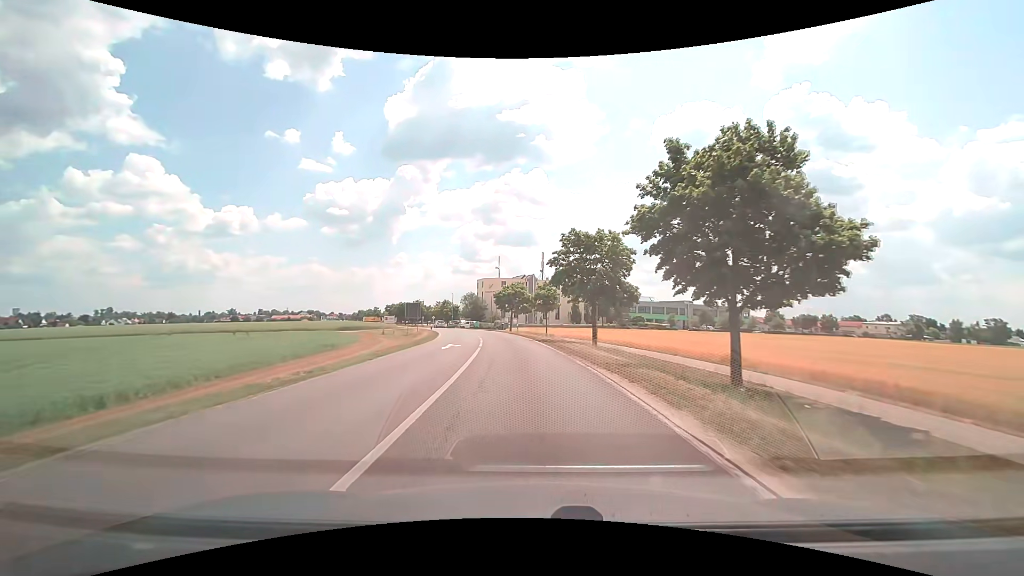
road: secondary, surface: asphalt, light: Day
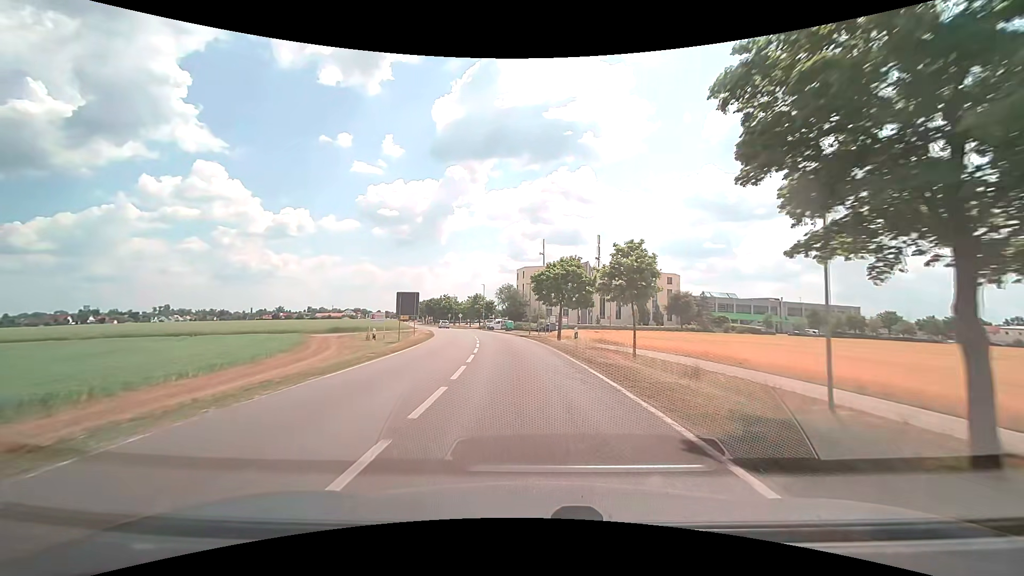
(-1.5, +27.9) m; -6°
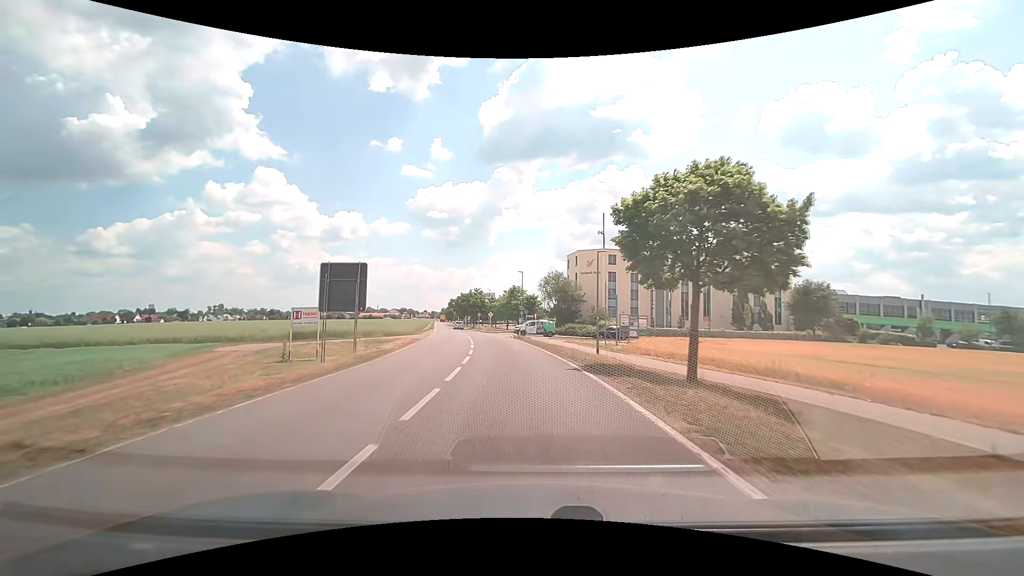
(-1.3, +26.7) m; -5°
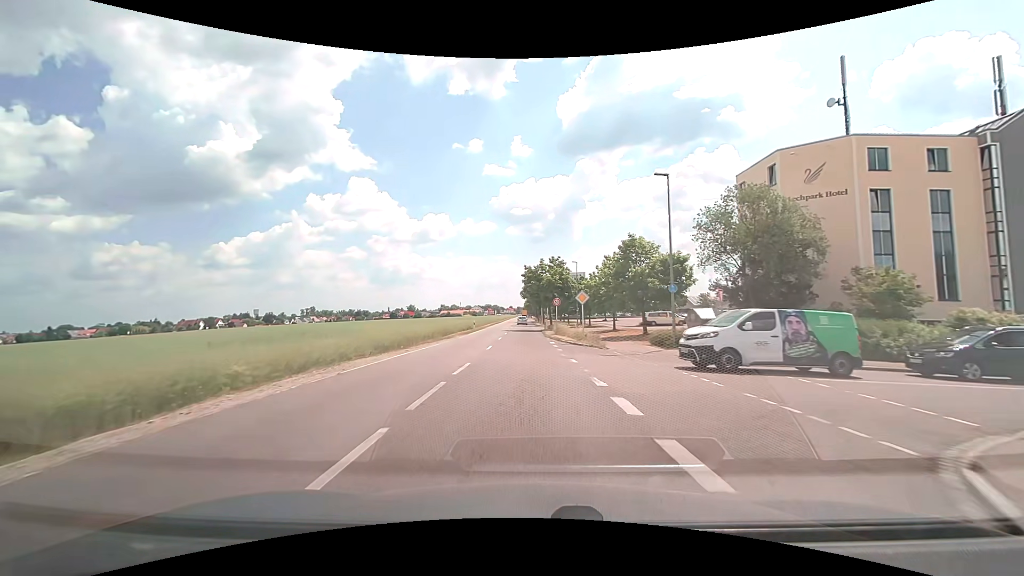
(-4.1, +43.9) m; -10°
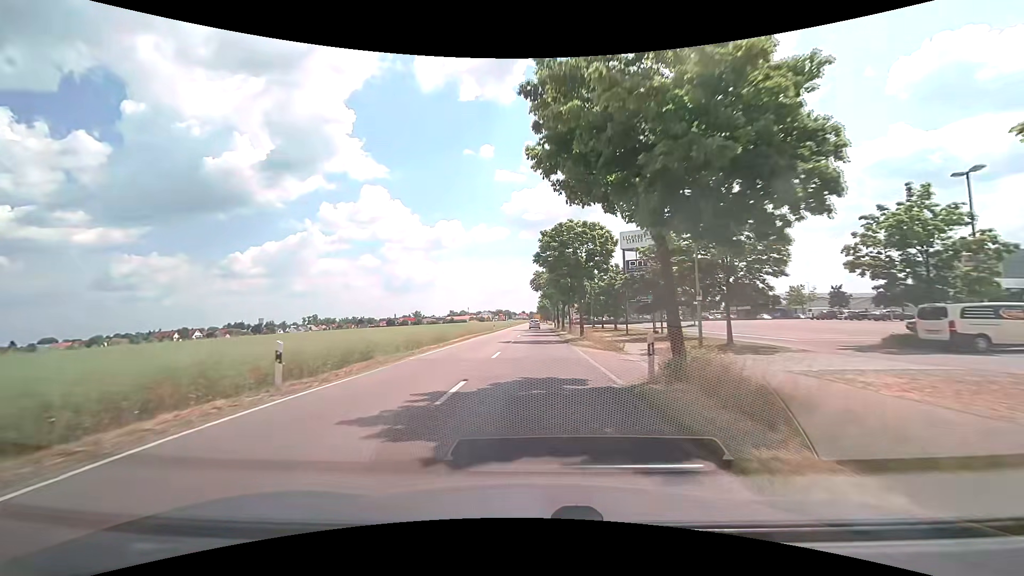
(-1.2, +44.1) m; -2°
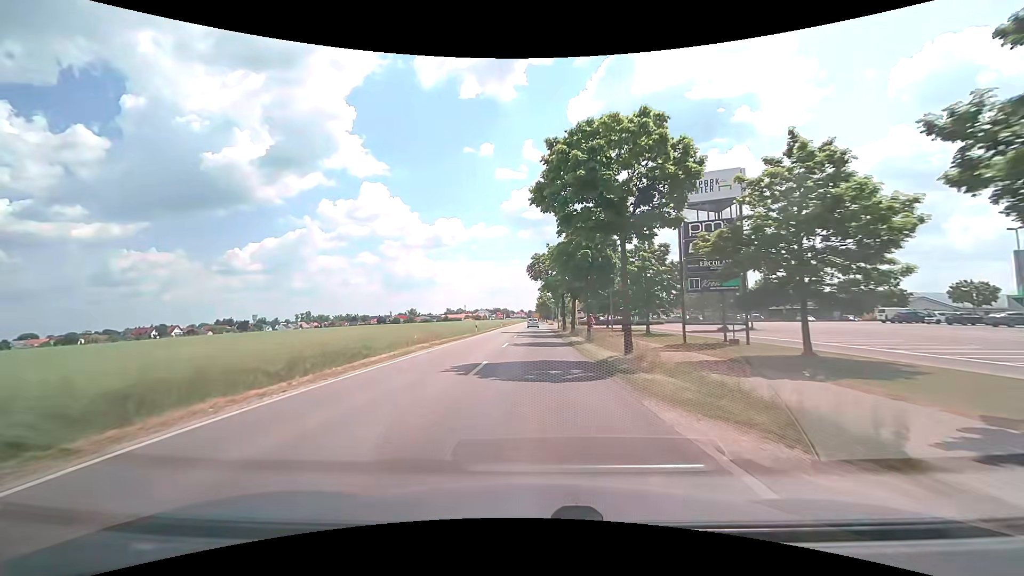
(0.0, +17.3) m; 0°
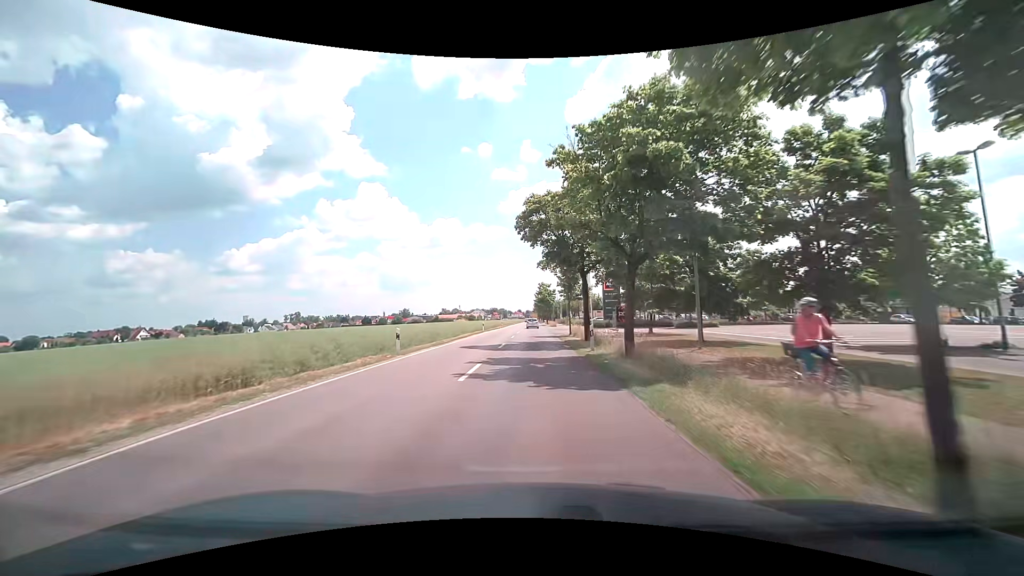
(-0.1, +25.0) m; 0°
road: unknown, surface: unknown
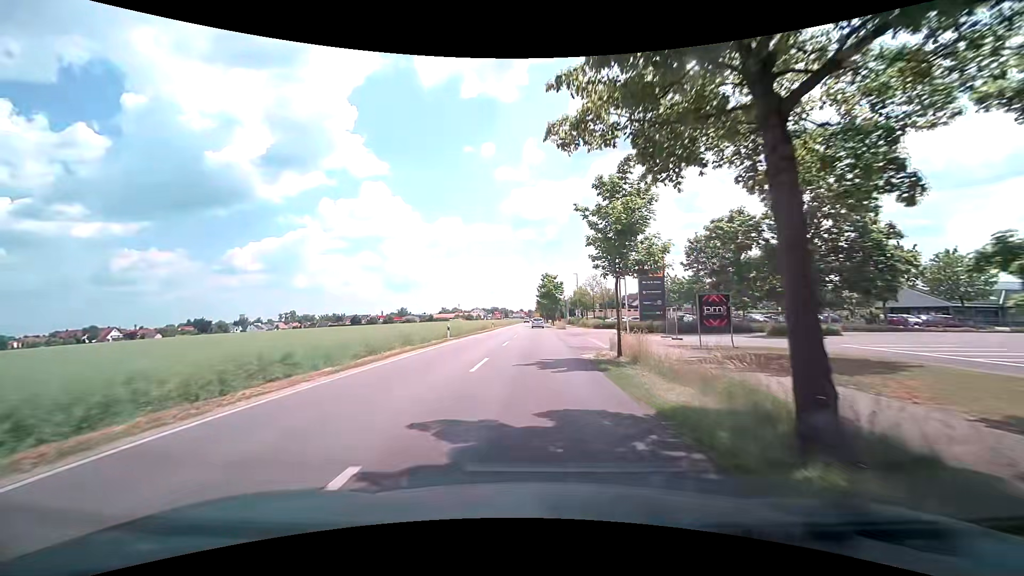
(-0.1, +21.9) m; 0°
